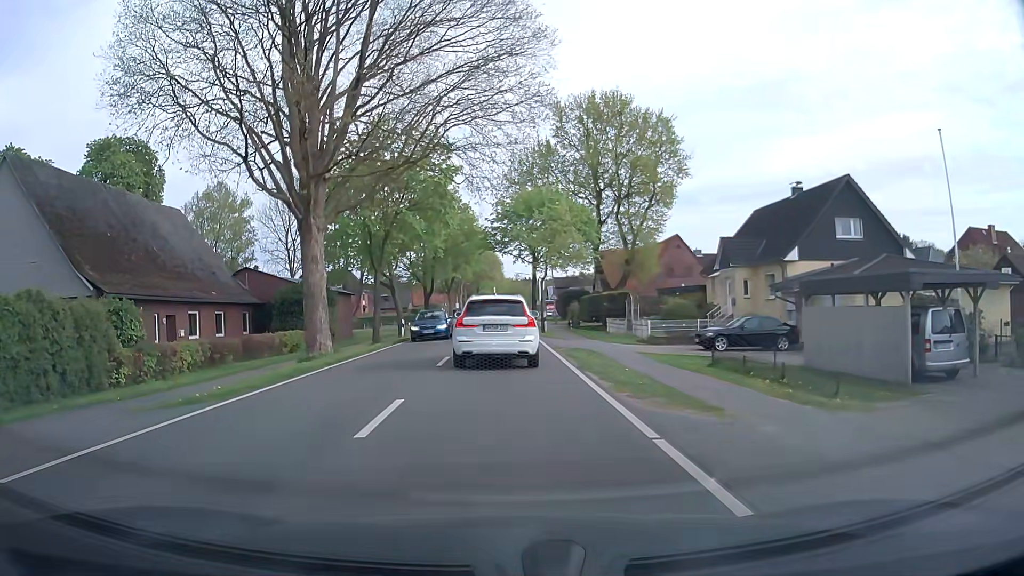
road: tertiary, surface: asphalt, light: Day
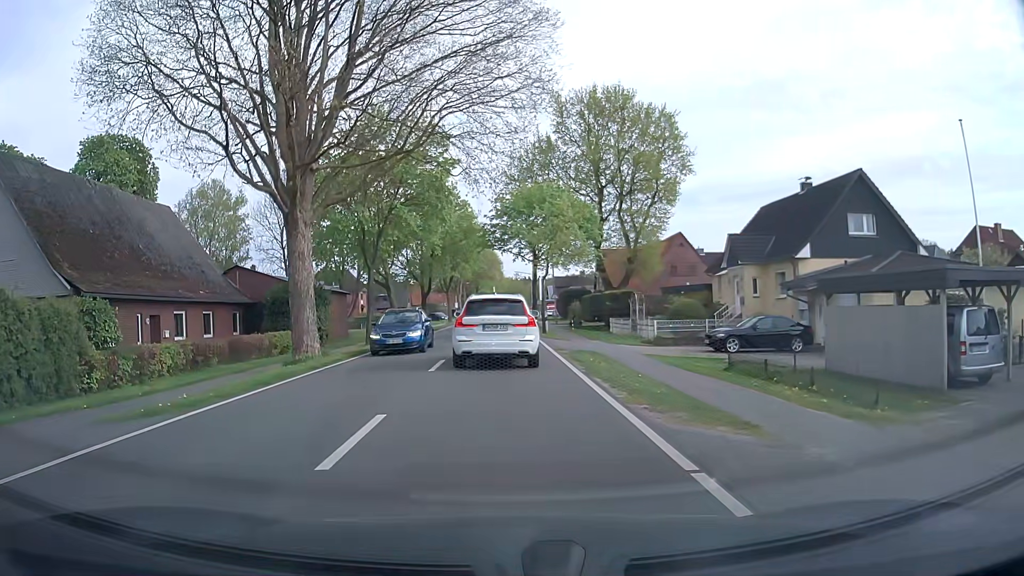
(0.0, +1.5) m; +1°
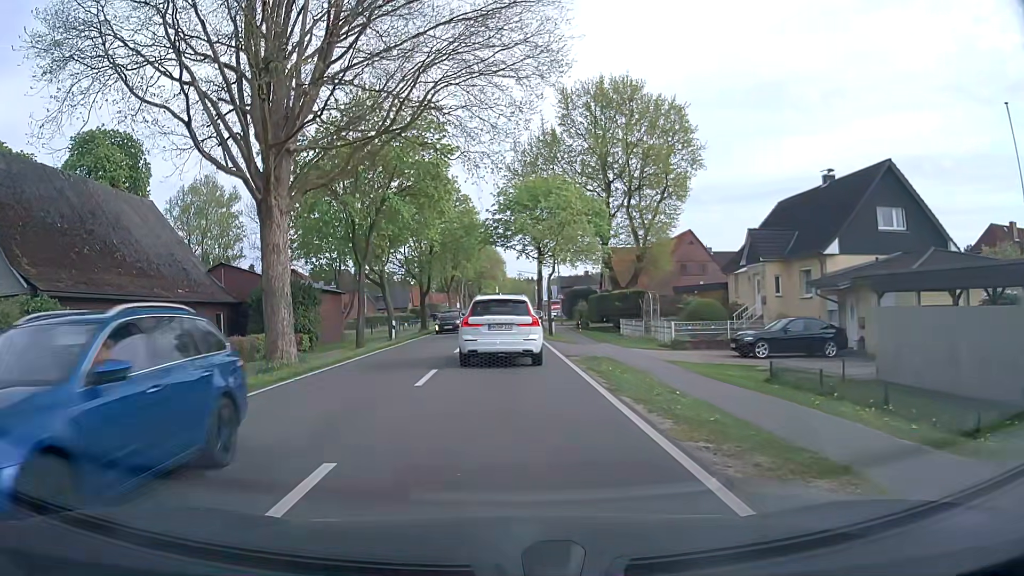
(0.0, +2.8) m; 0°
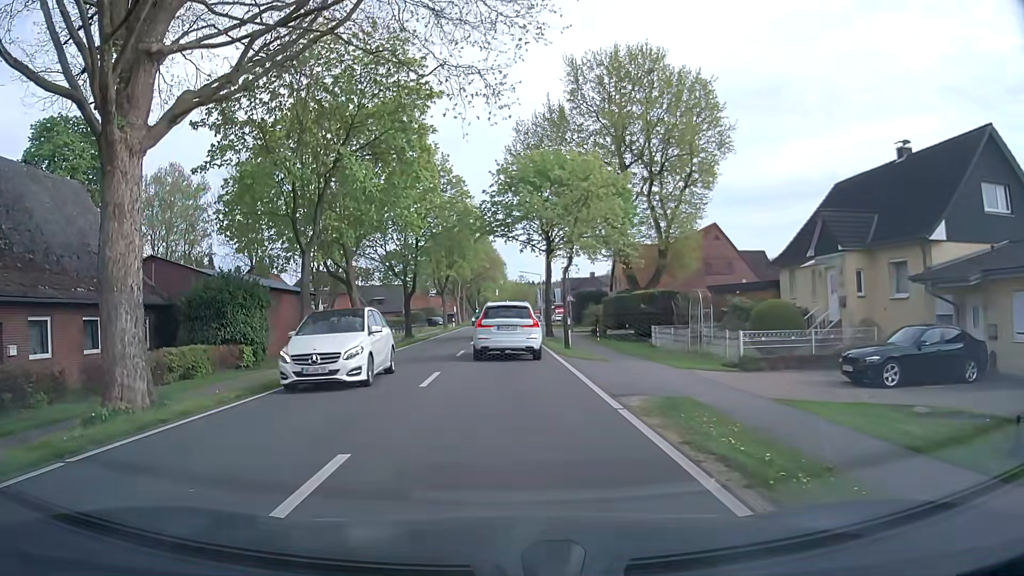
(+0.1, +8.7) m; 0°
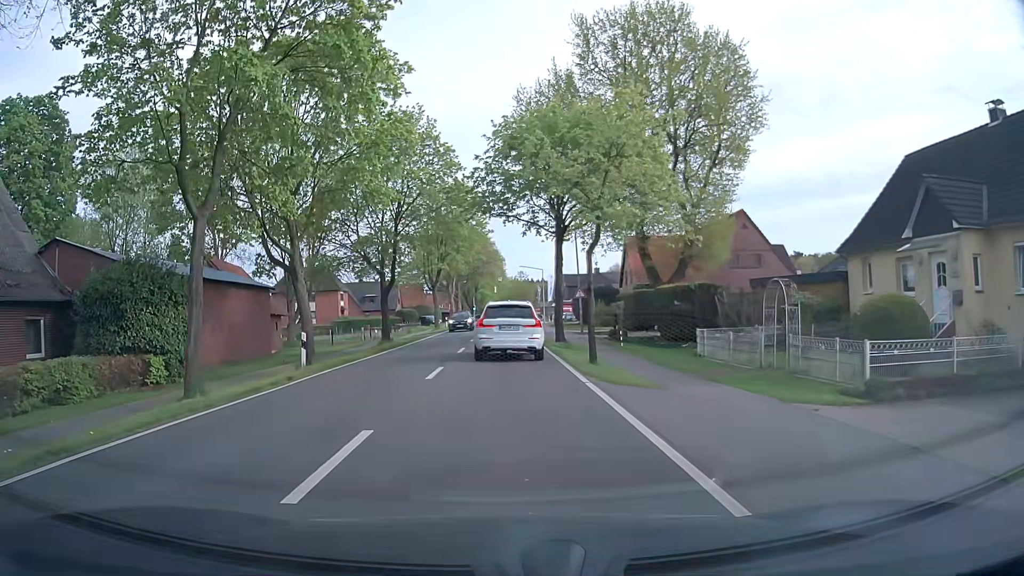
(+0.1, +7.8) m; 0°
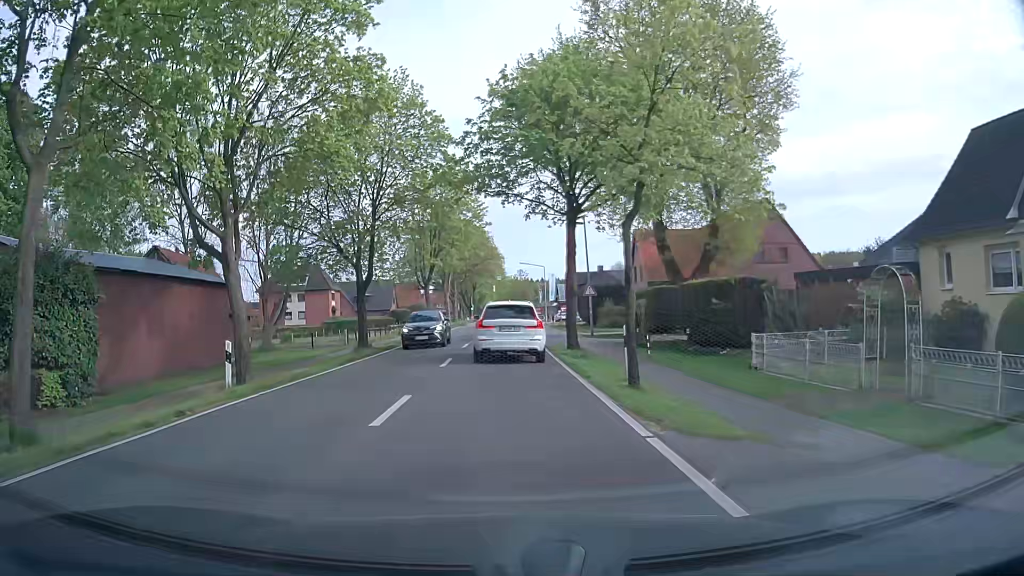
(+0.1, +5.6) m; +1°
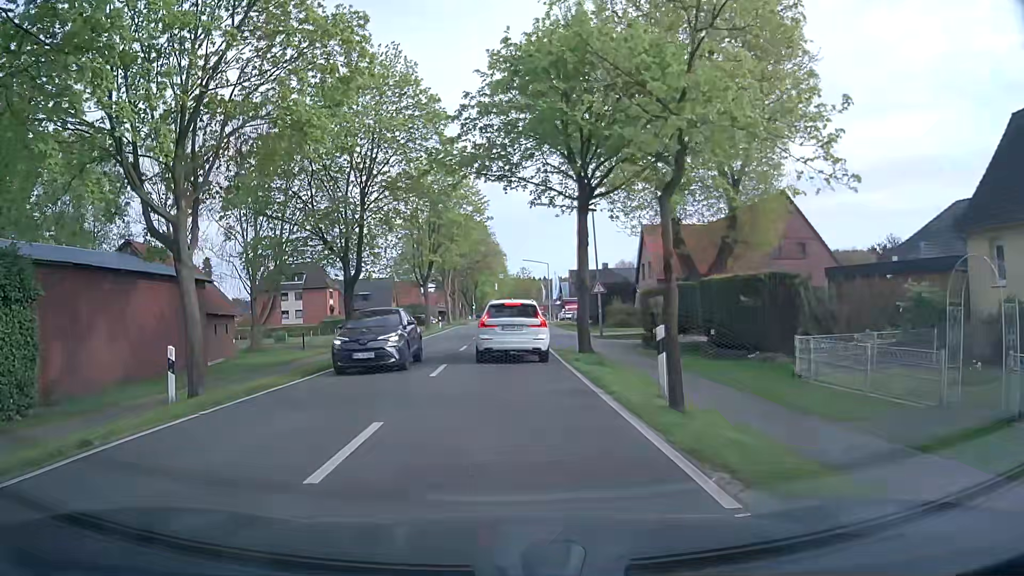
(0.0, +2.8) m; -2°
